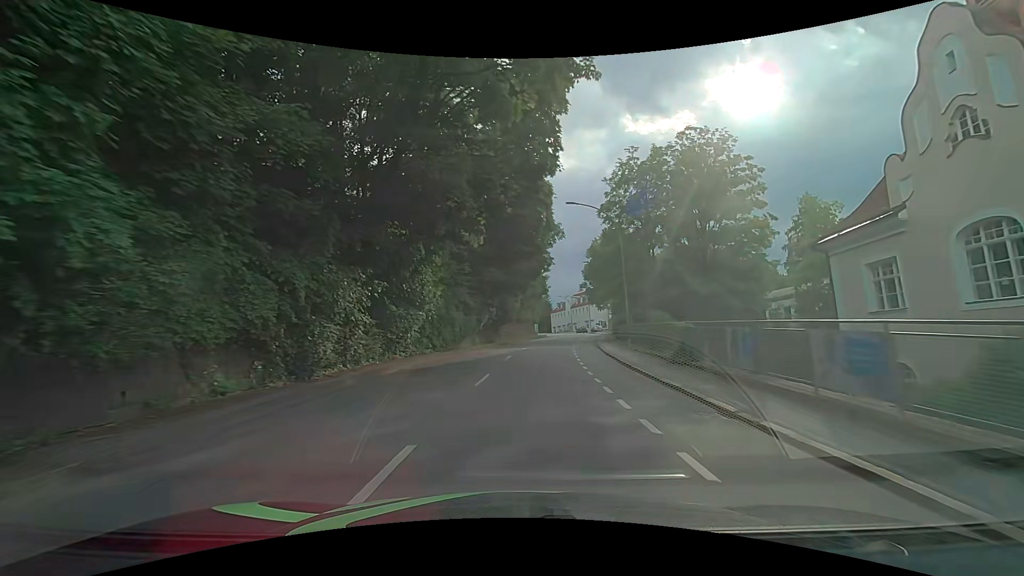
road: tertiary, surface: asphalt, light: Day
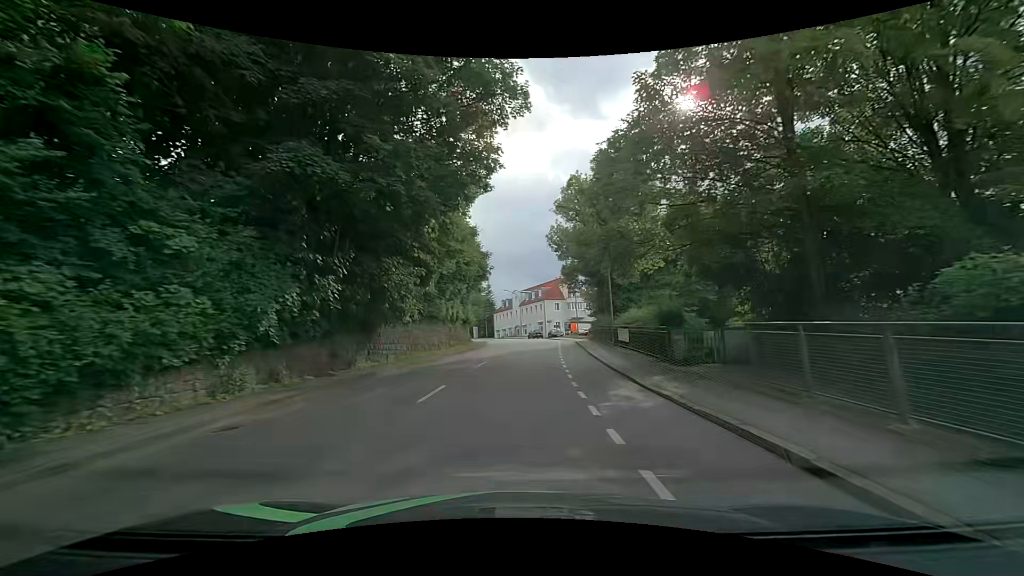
(+1.7, +29.1) m; +6°
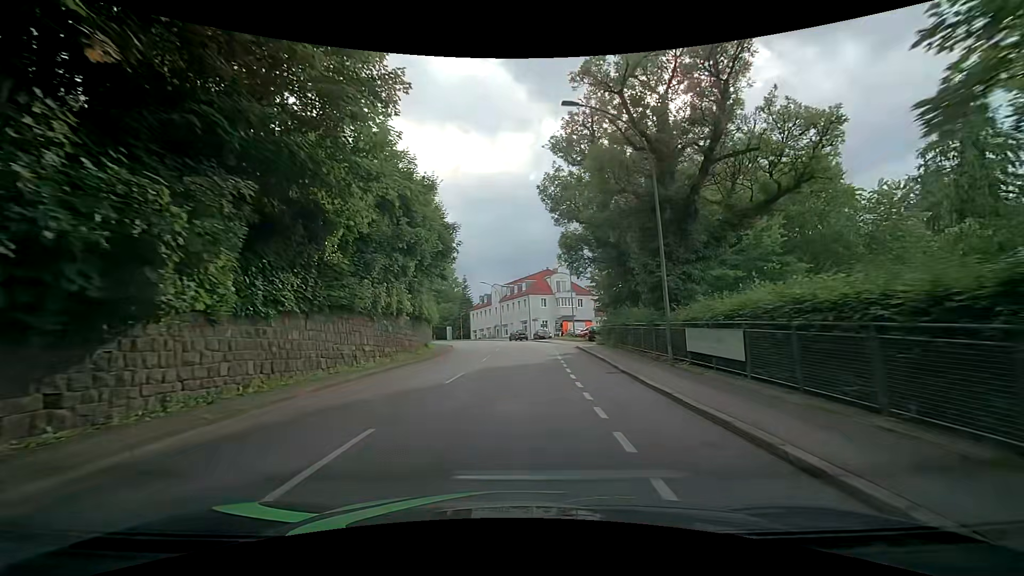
(+0.4, +14.4) m; +3°
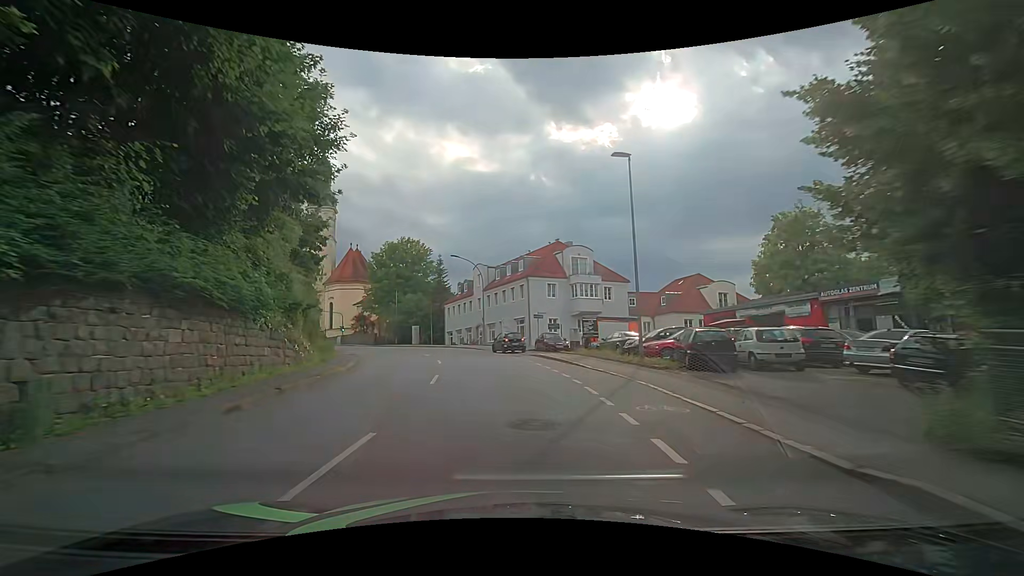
(+0.3, +28.2) m; 0°
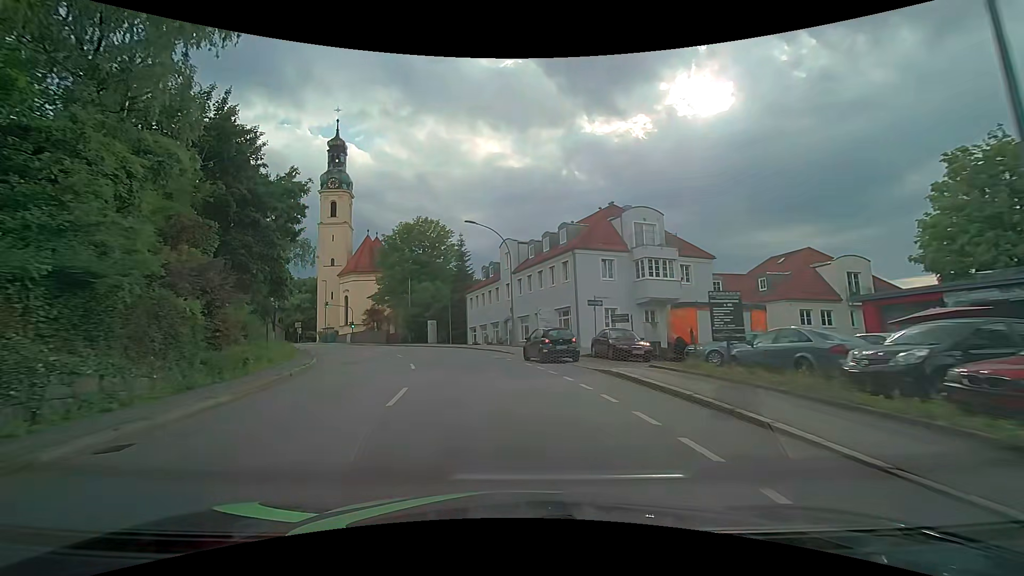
(-0.3, +13.8) m; -4°
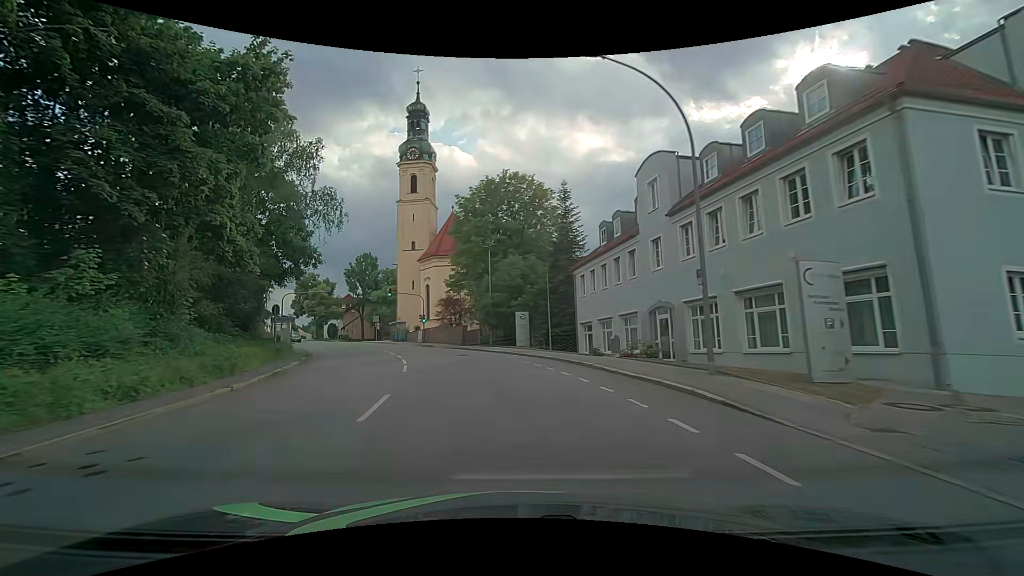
(-1.9, +20.9) m; -12°
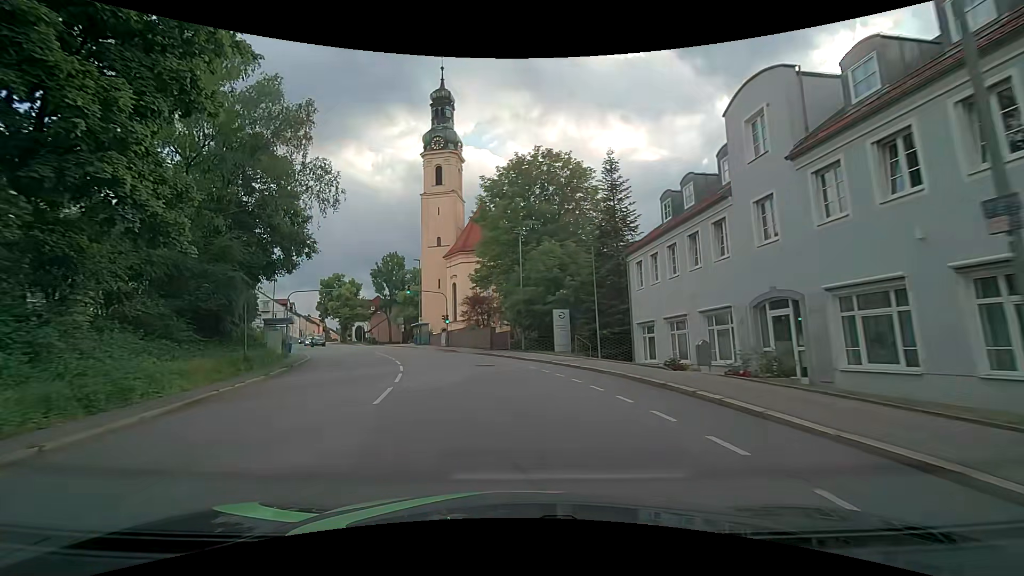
(-0.2, +7.1) m; -4°
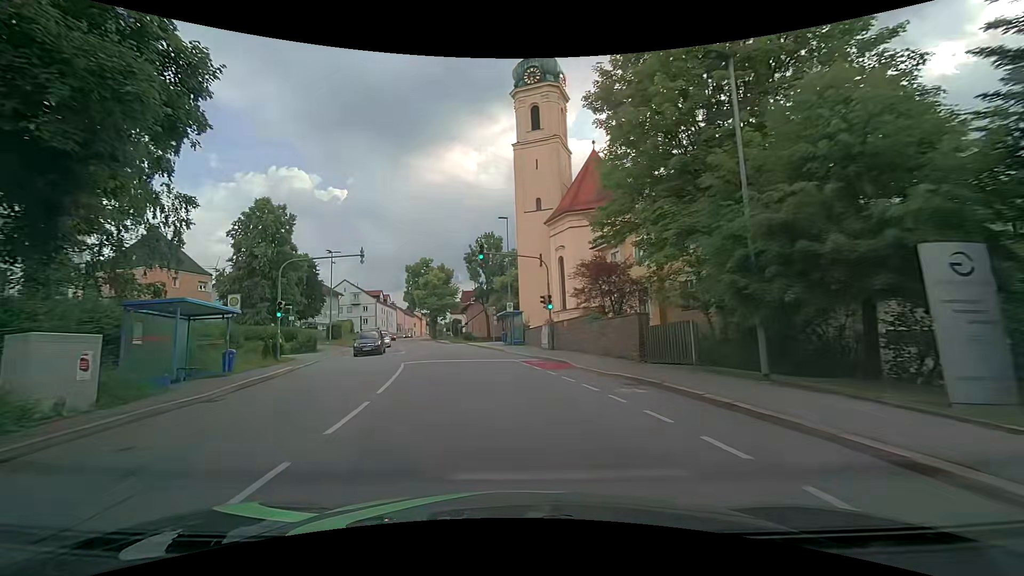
(-2.1, +21.2) m; -12°
(0, +10) (-2, +20) (-4, +30) (-6, +39) (-9, +49) (-12, +59) (-14, +68) (-17, +78) (-19, +88) (-21, +98) m
